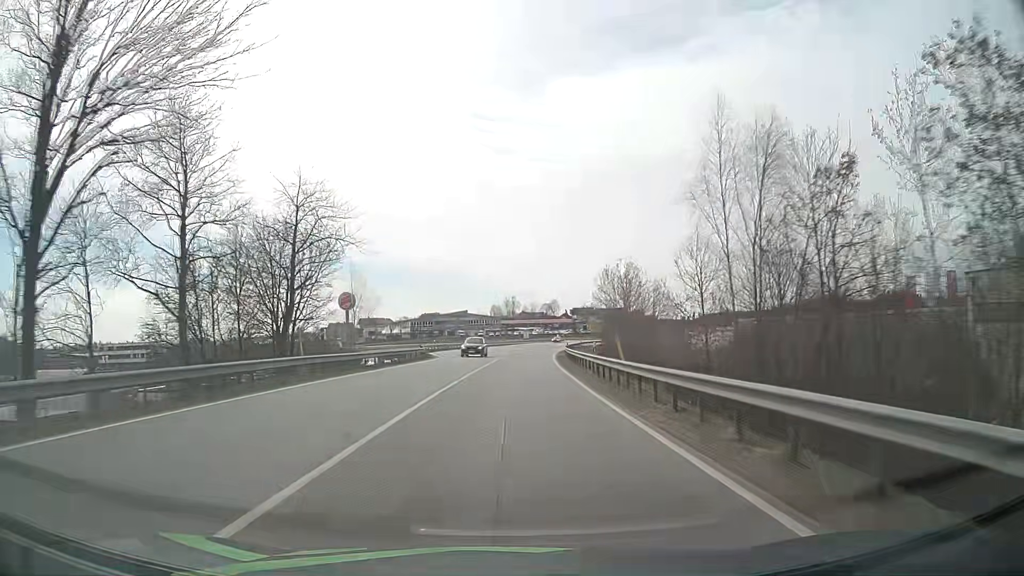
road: primary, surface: asphalt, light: Day
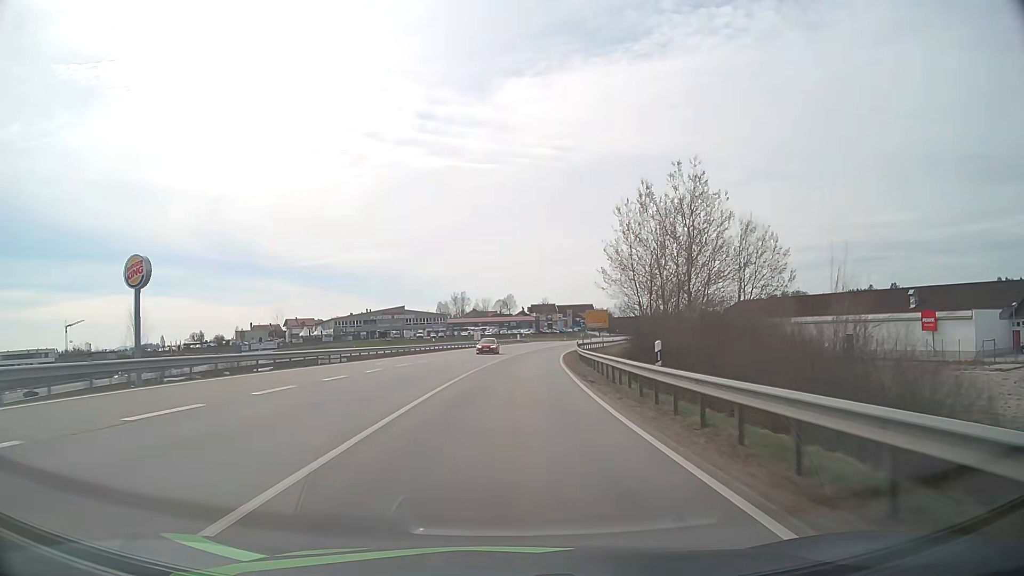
(+1.9, +56.7) m; +4°
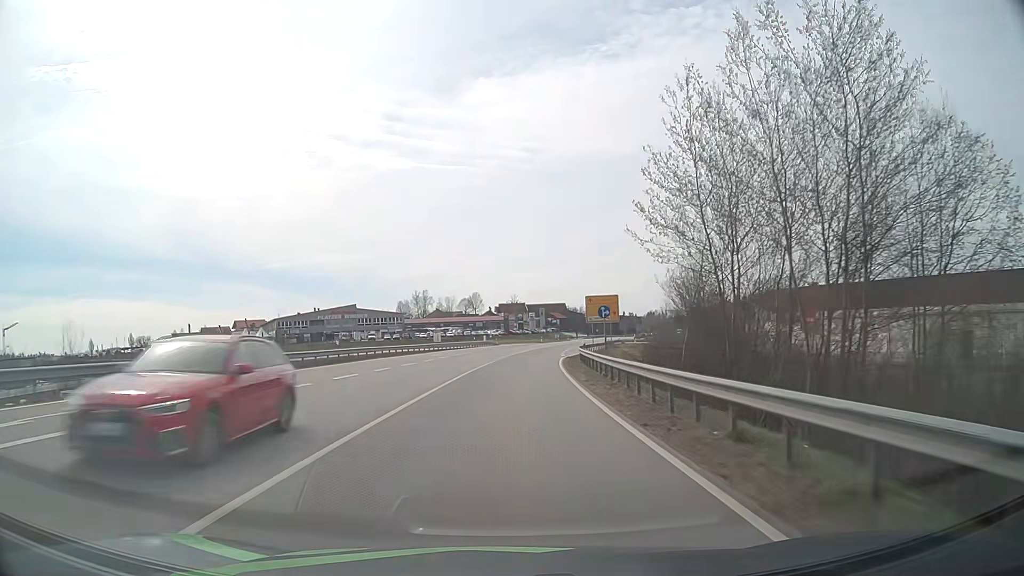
(+0.7, +27.9) m; +3°
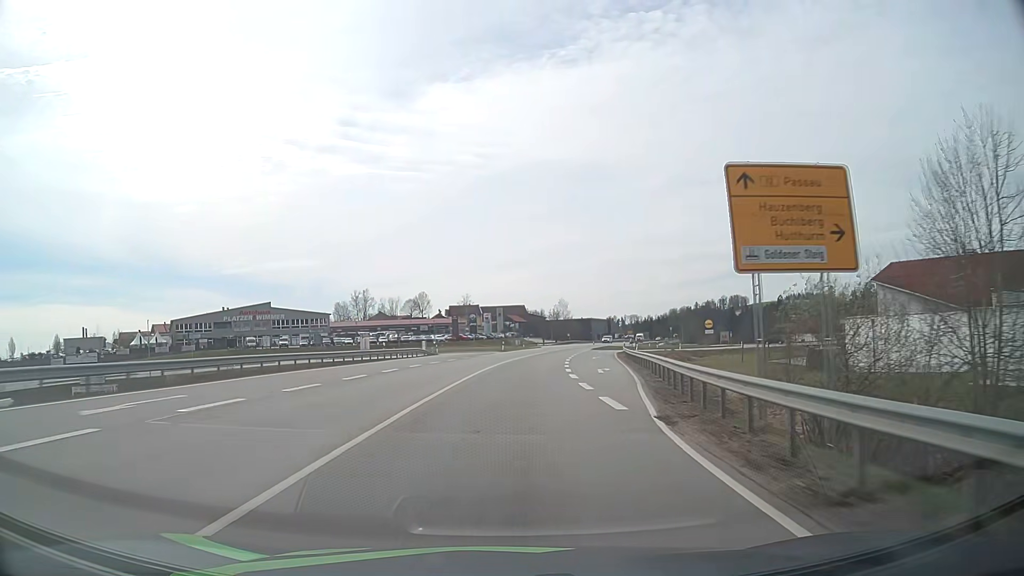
(+1.2, +41.5) m; +4°
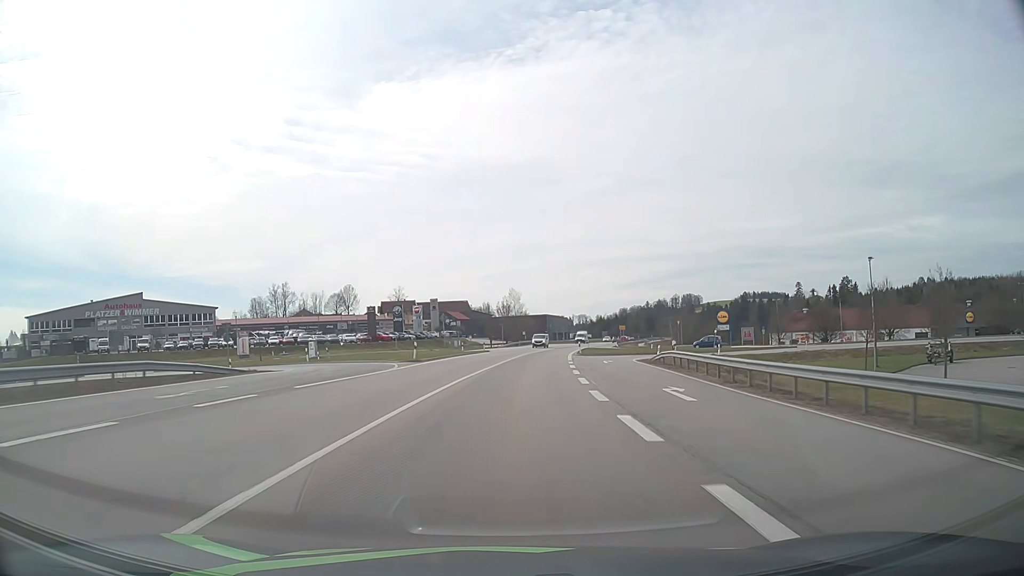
(+1.7, +40.7) m; +5°
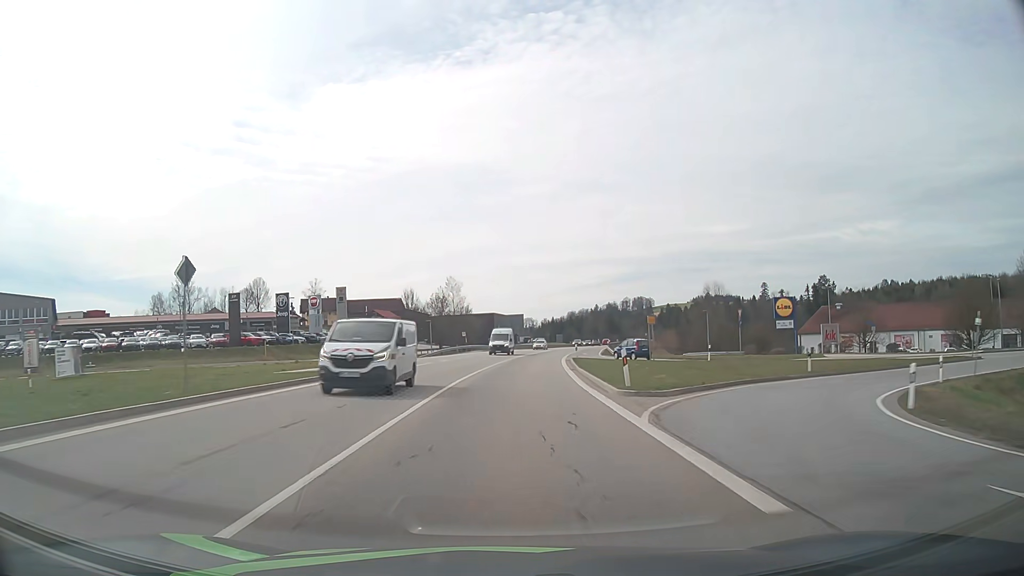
(+1.6, +40.1) m; +5°
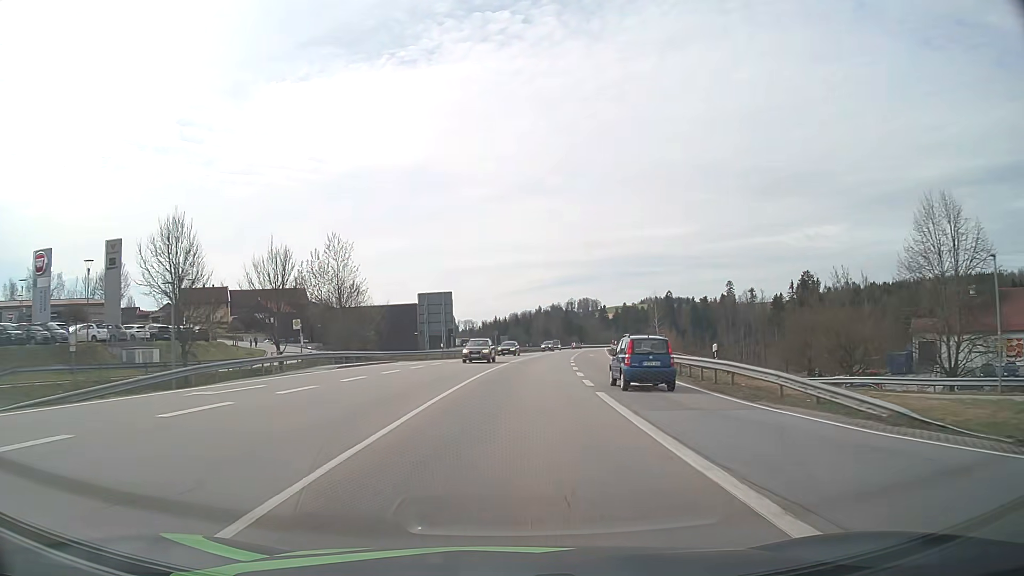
(+2.2, +52.2) m; +5°
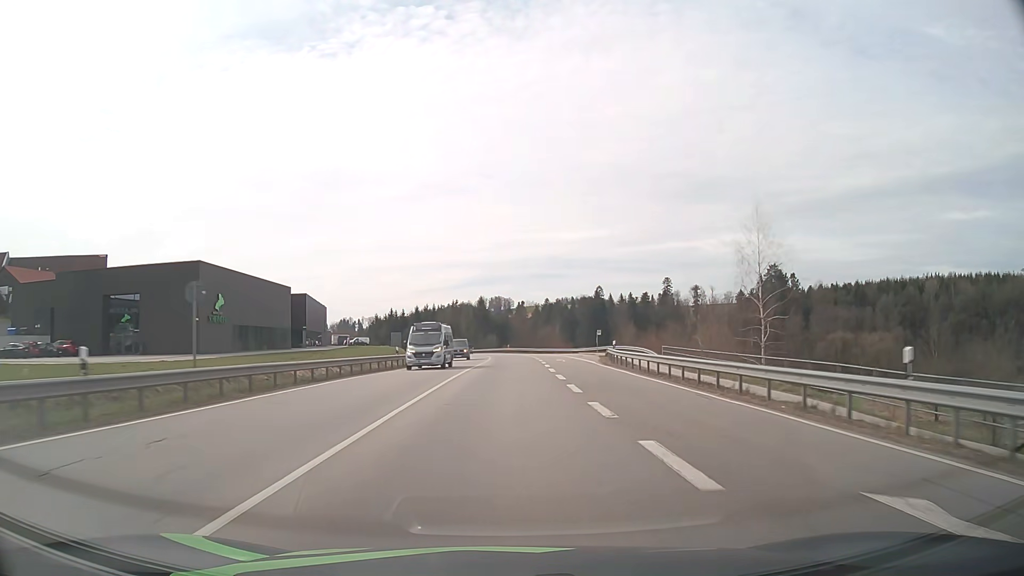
(+4.3, +63.5) m; +8°
(0, +10) (0, +20) (0, +30) (0, +40) (0, +50) (0, +60) (0, +70) (-1, +80) (-1, +90) (-2, +100) m
